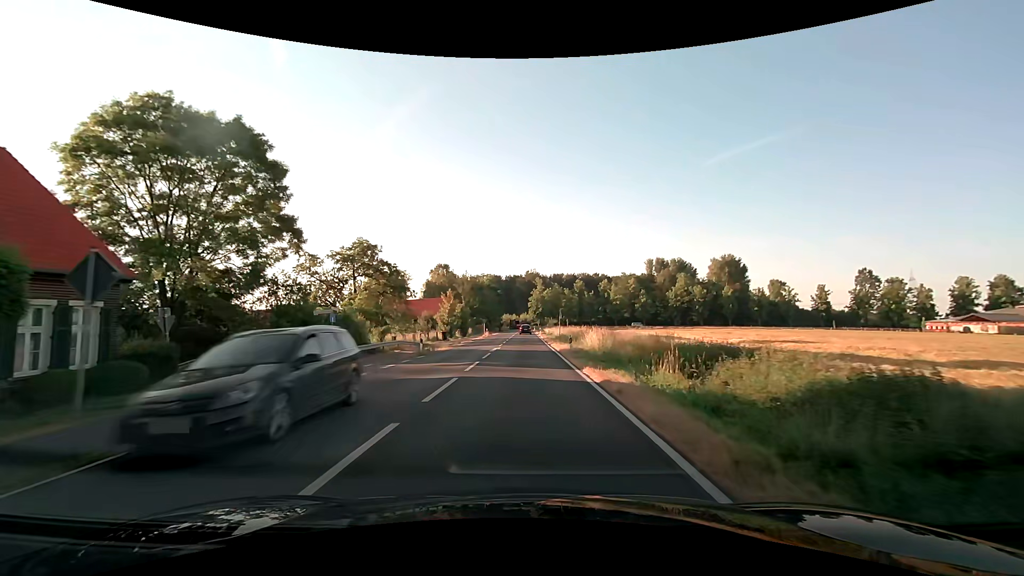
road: secondary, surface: asphalt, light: Day
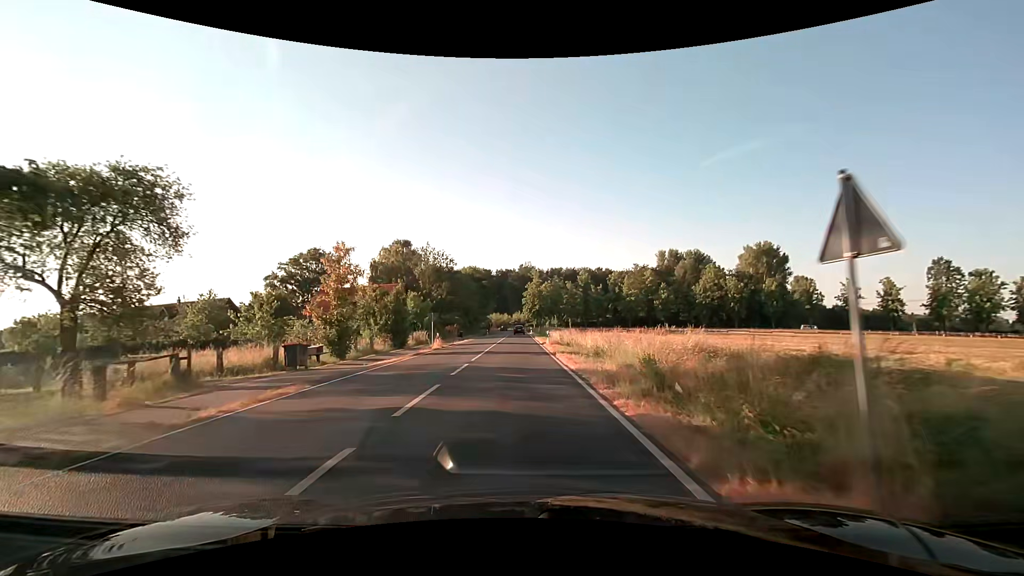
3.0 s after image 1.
(+0.2, +38.4) m; +1°
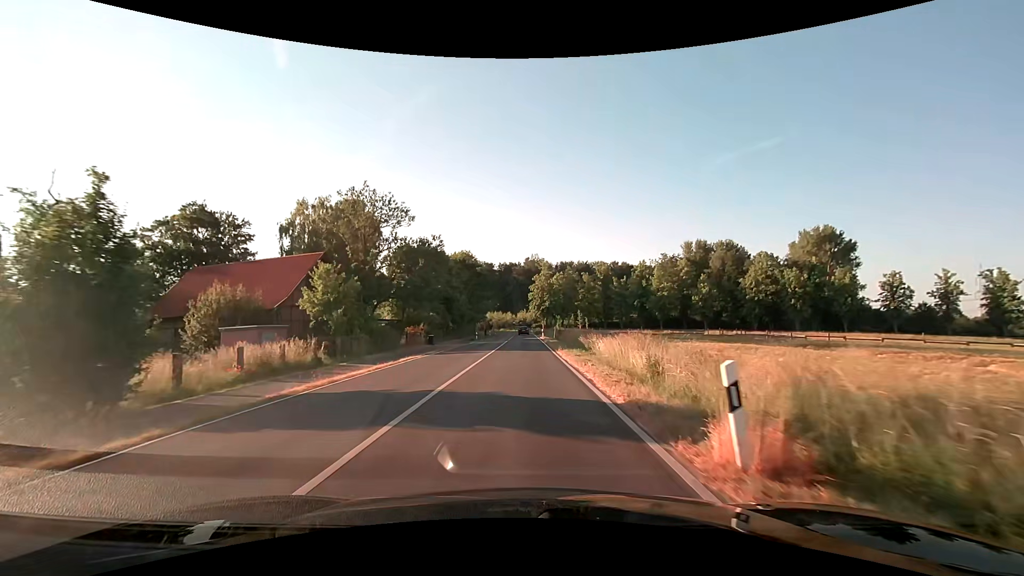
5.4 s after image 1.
(-0.1, +31.0) m; -1°
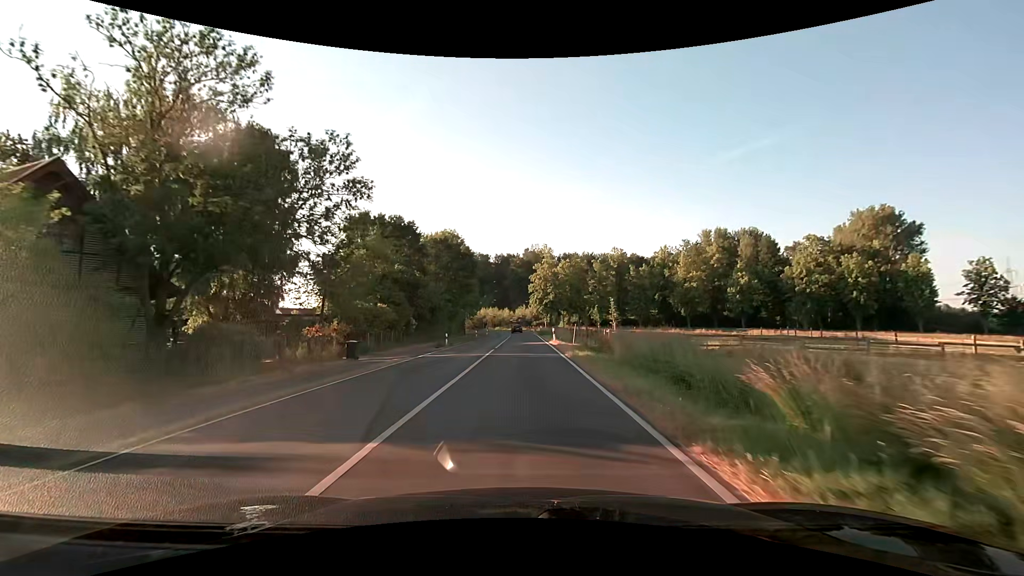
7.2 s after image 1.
(+0.1, +23.3) m; 0°
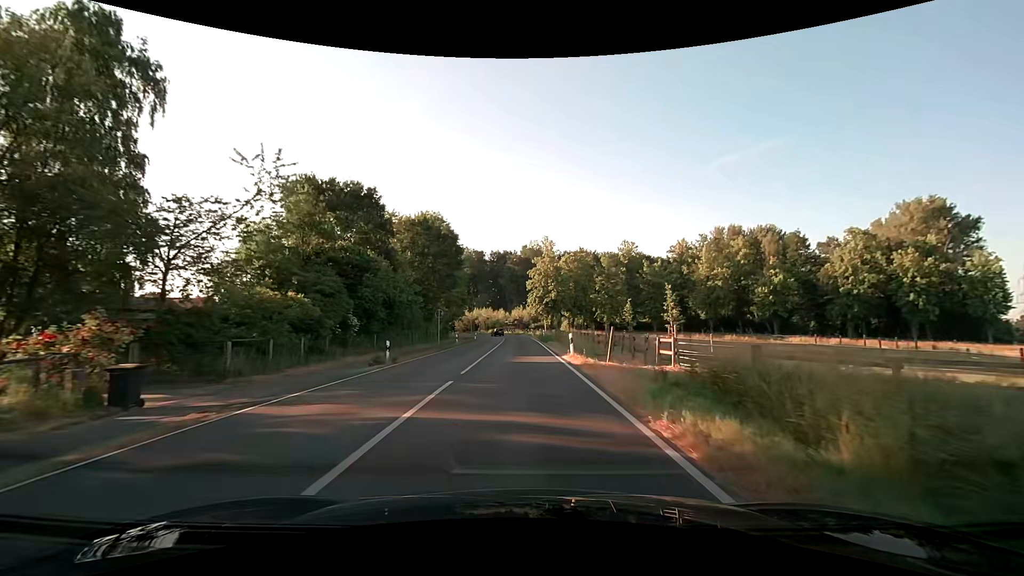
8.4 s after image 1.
(0.0, +15.5) m; 0°
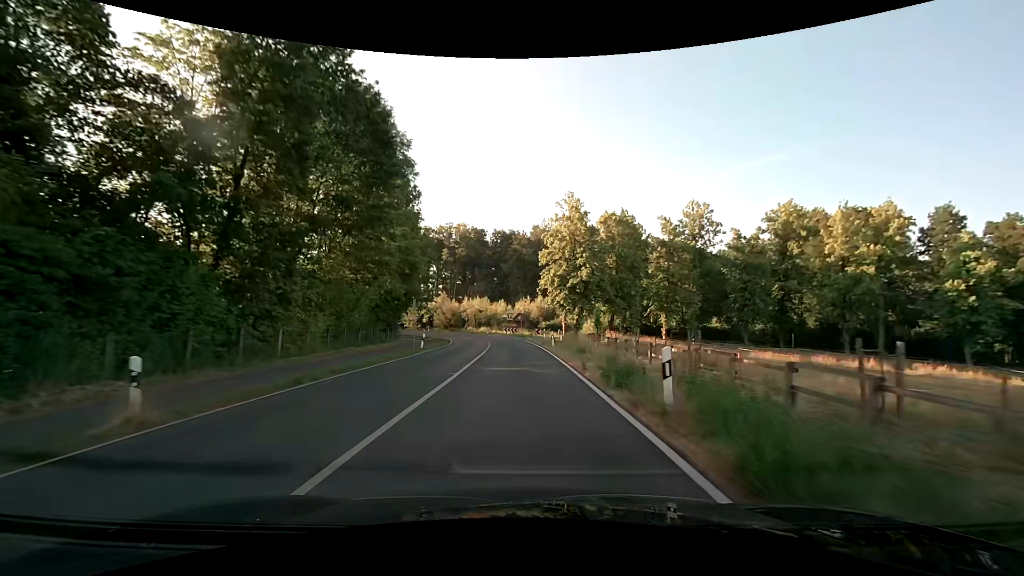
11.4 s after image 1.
(-0.1, +38.8) m; -1°
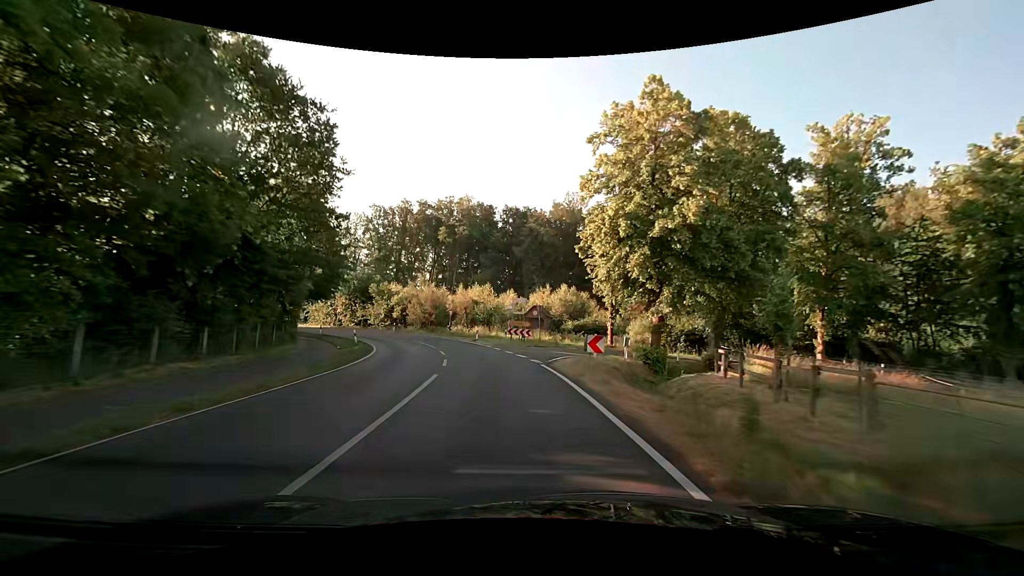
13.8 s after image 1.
(-0.2, +31.1) m; -1°
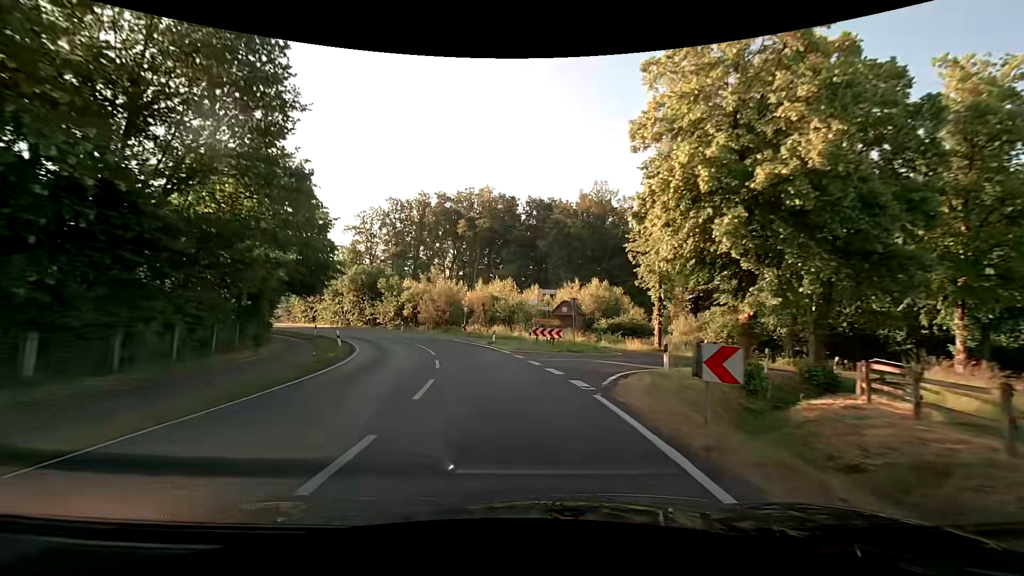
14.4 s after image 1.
(-0.2, +7.8) m; -2°
(0, +10) (-2, +20) (-4, +30) (-8, +39) (-13, +47) (-19, +55) (-26, +63) (-32, +70) (-39, +78) (-46, +85) m
